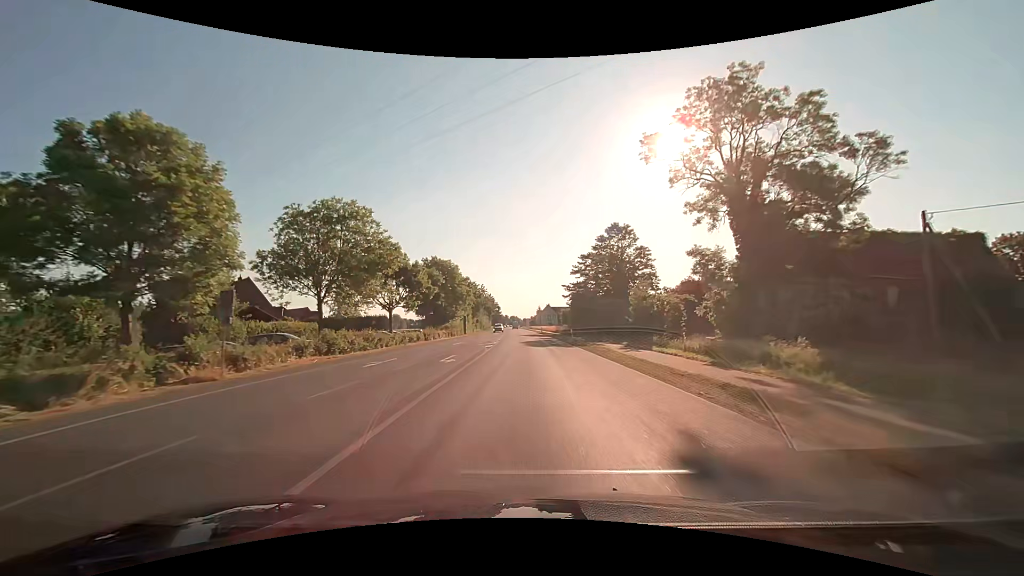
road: primary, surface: asphalt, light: Day
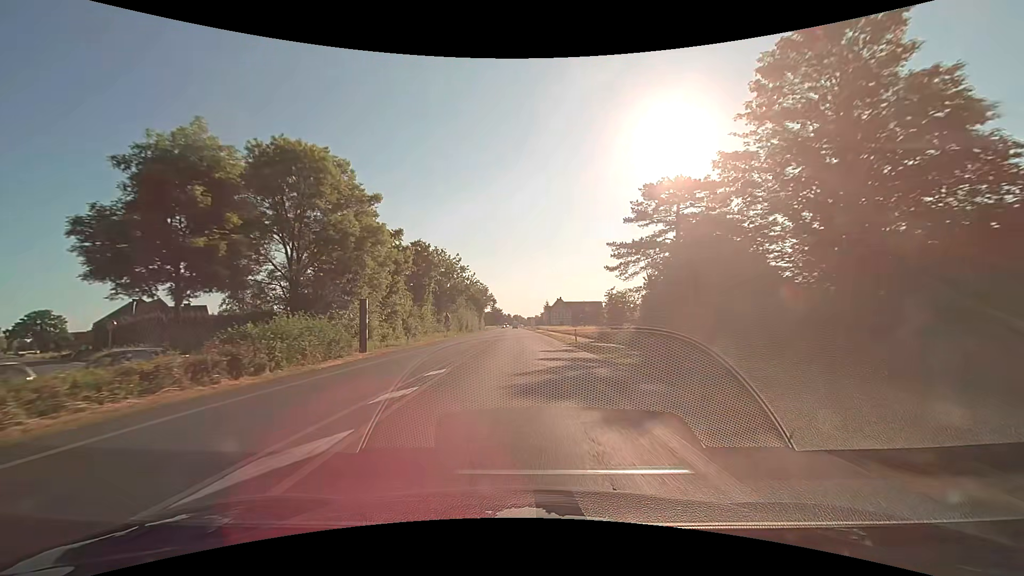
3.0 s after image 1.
(-0.4, +53.7) m; -1°
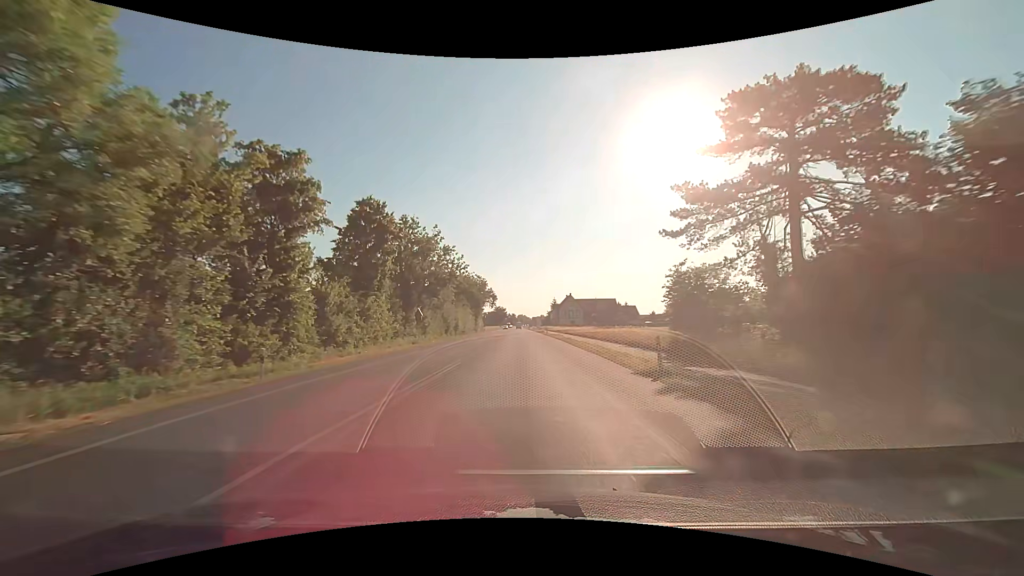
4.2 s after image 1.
(0.0, +21.5) m; 0°
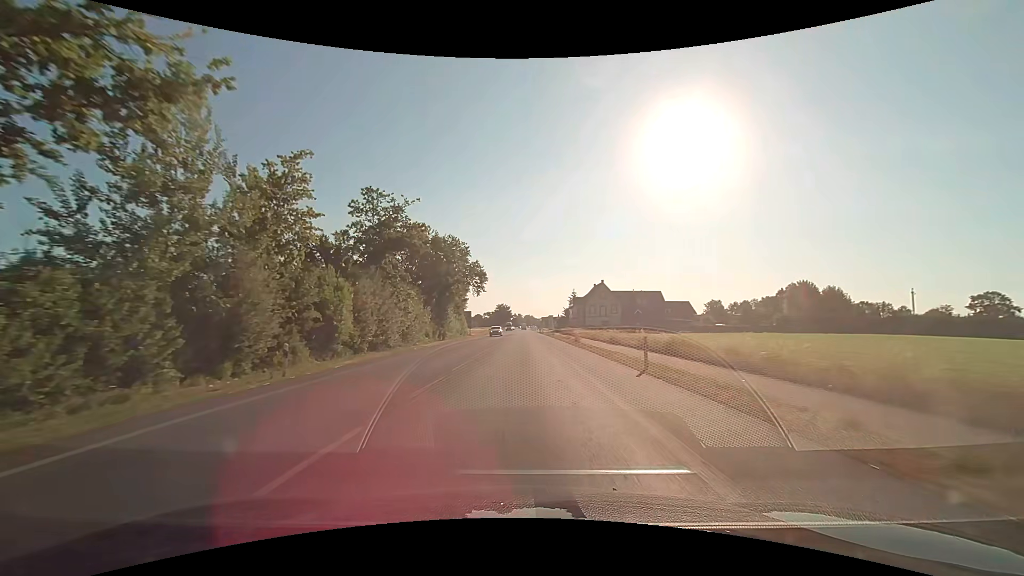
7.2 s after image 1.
(-0.5, +53.6) m; -1°
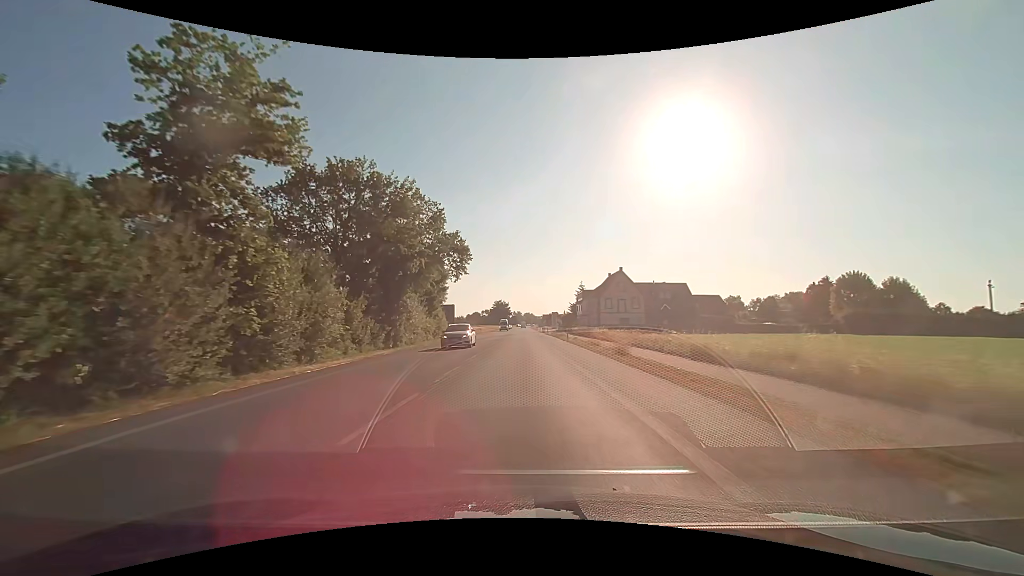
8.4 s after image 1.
(+0.1, +21.5) m; 0°
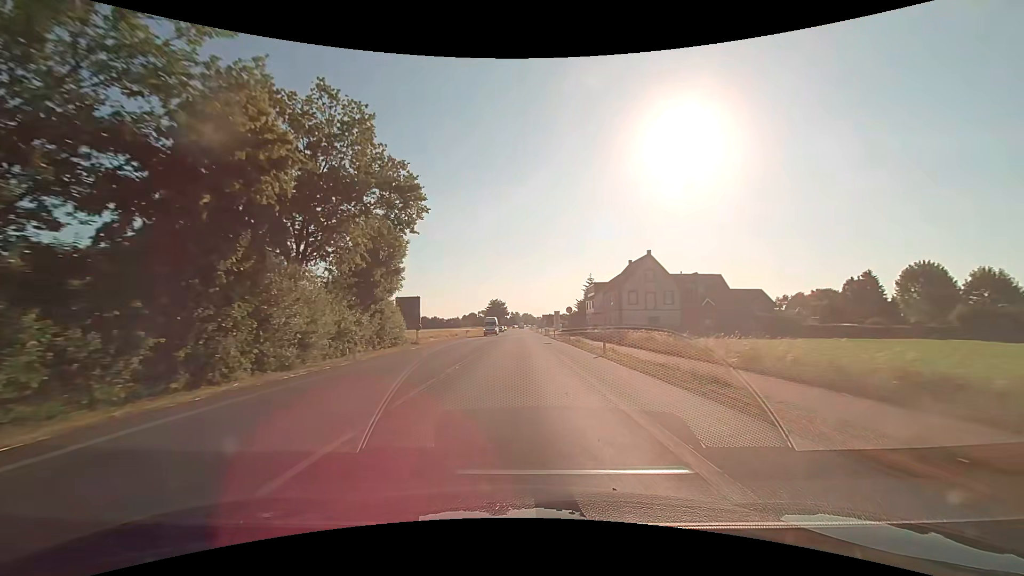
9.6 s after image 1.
(0.0, +21.5) m; 0°
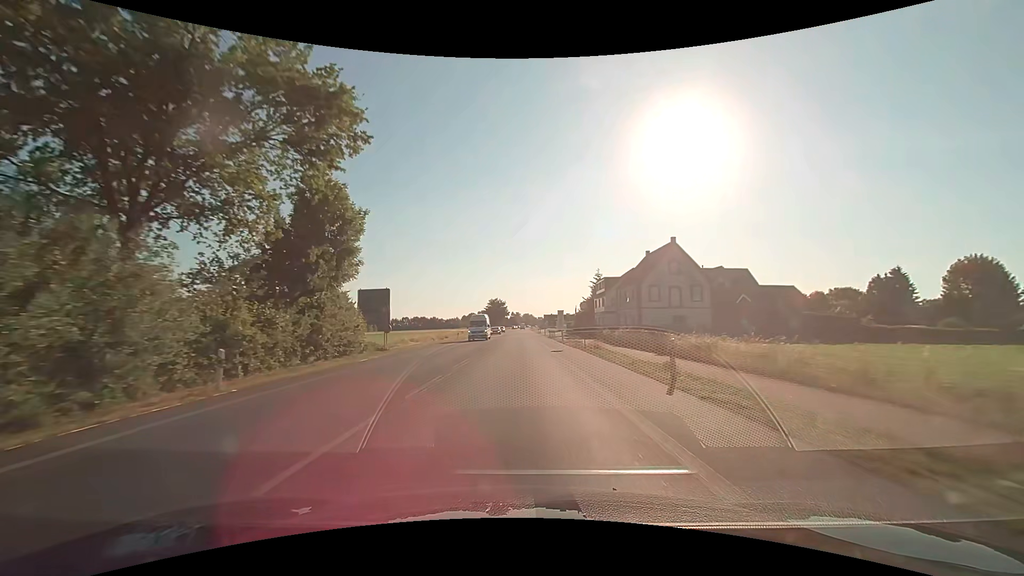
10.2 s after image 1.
(0.0, +10.8) m; 0°
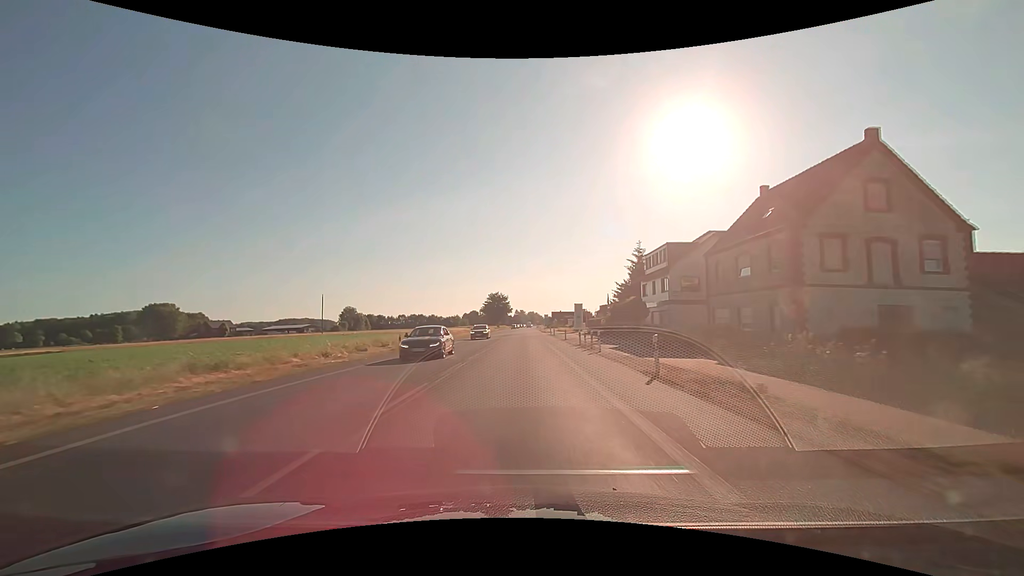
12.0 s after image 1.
(-0.2, +32.3) m; 0°
(0, +10) (0, +20) (0, +30) (0, +40) (0, +50) (0, +60) (0, +70) (0, +80) (0, +90) (0, +100) m
